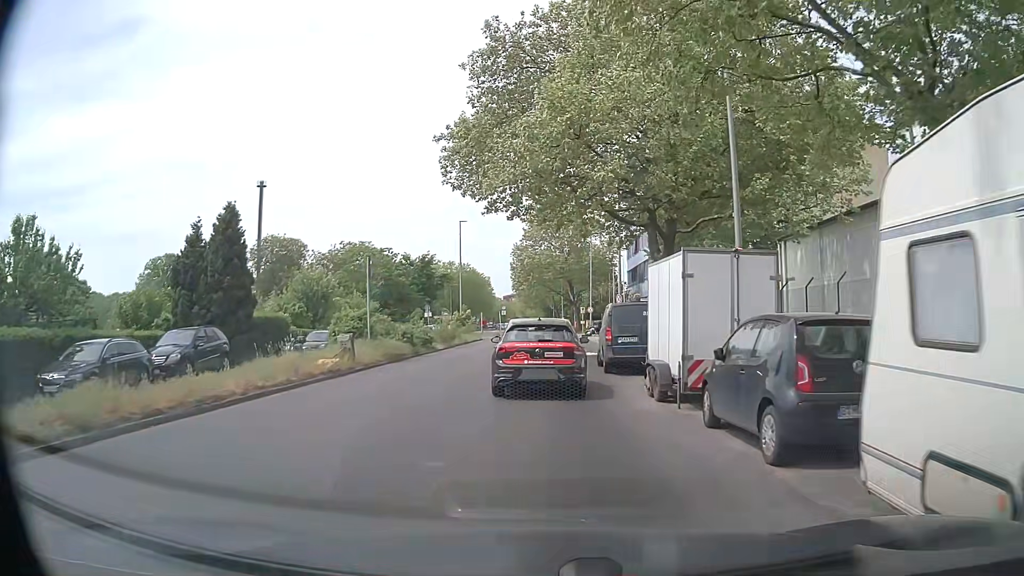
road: tertiary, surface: asphalt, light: Day
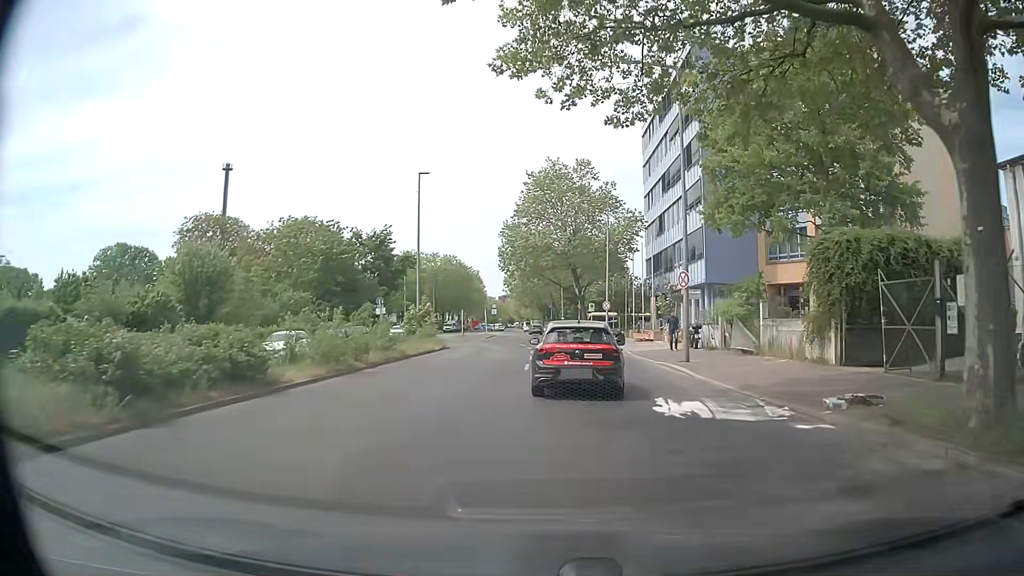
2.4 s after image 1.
(-0.2, +19.9) m; -1°
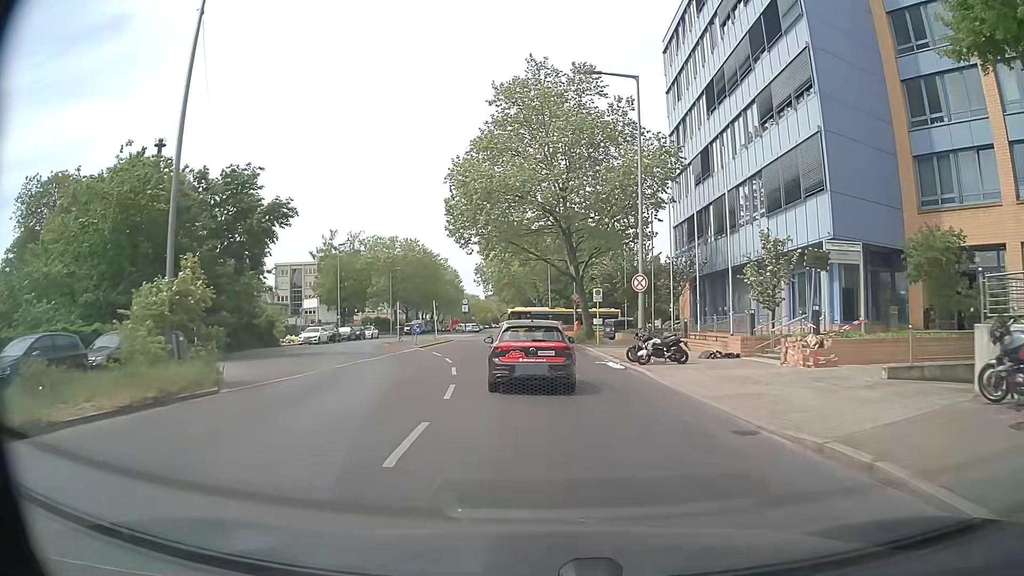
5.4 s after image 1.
(+1.2, +26.1) m; +2°
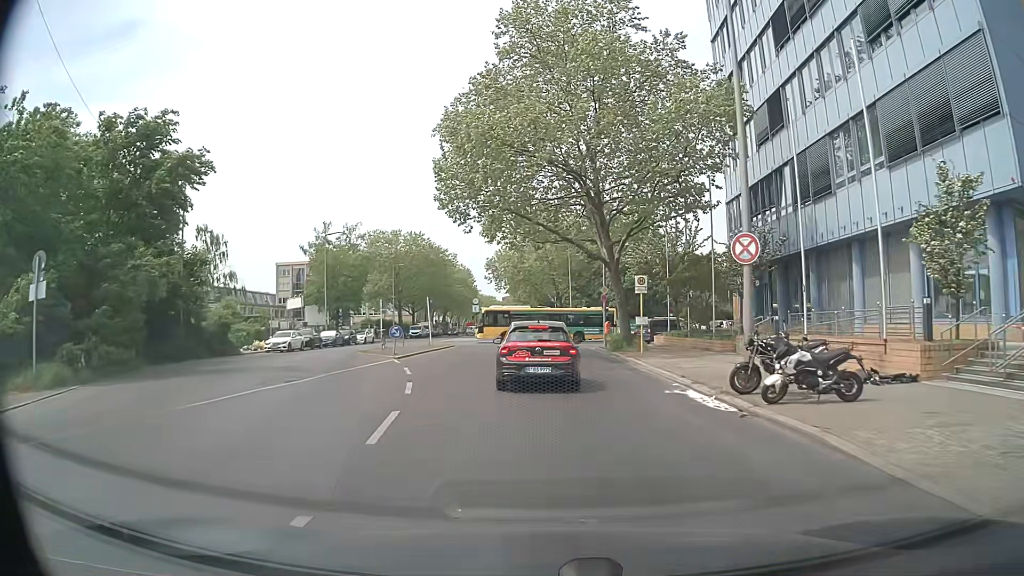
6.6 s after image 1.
(-0.1, +10.7) m; -1°
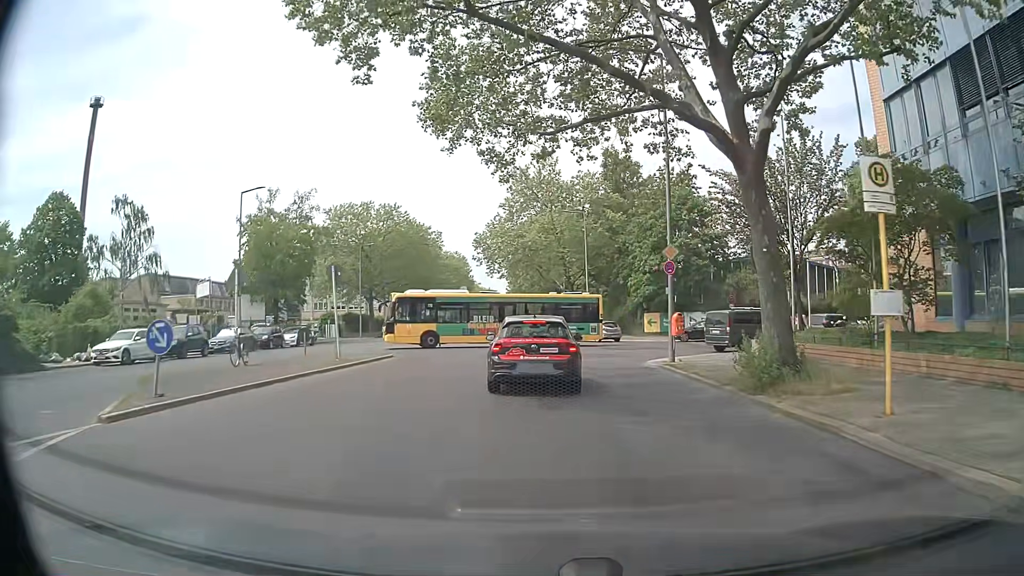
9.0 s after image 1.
(-0.2, +20.1) m; -1°
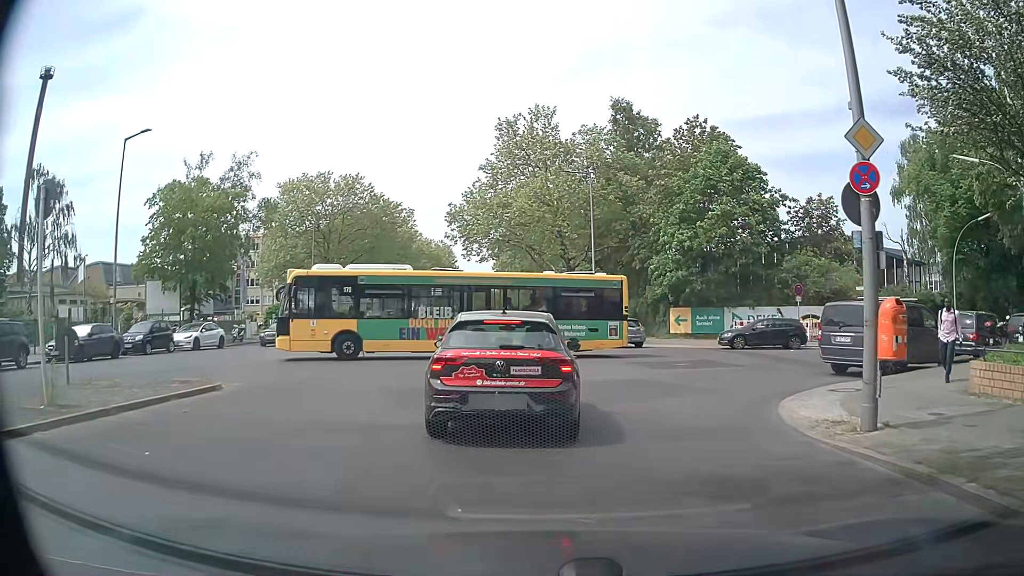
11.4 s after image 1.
(+0.2, +13.6) m; +1°
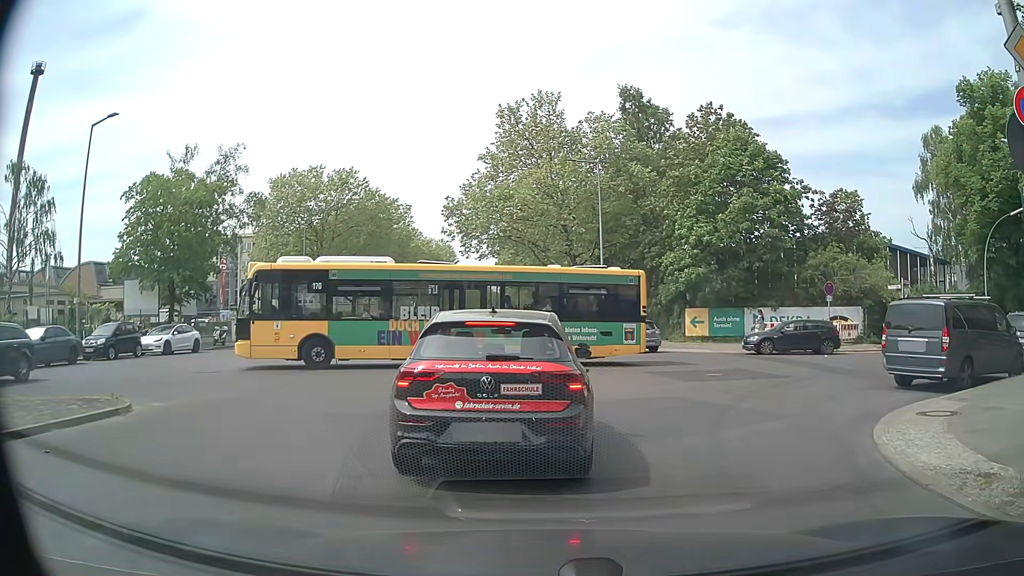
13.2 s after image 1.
(0.0, +3.0) m; -2°
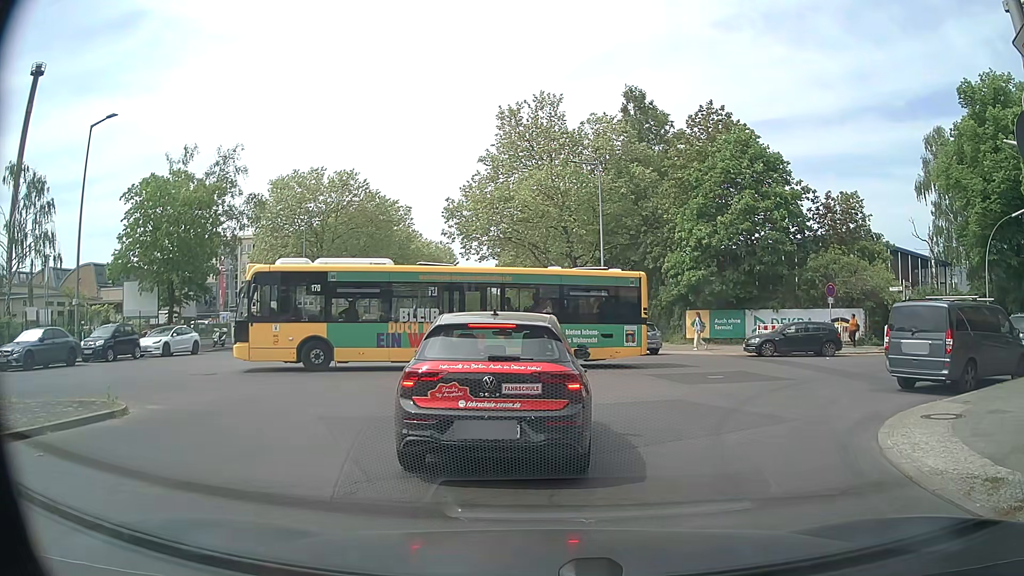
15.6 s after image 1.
(0.0, +0.2) m; 0°
